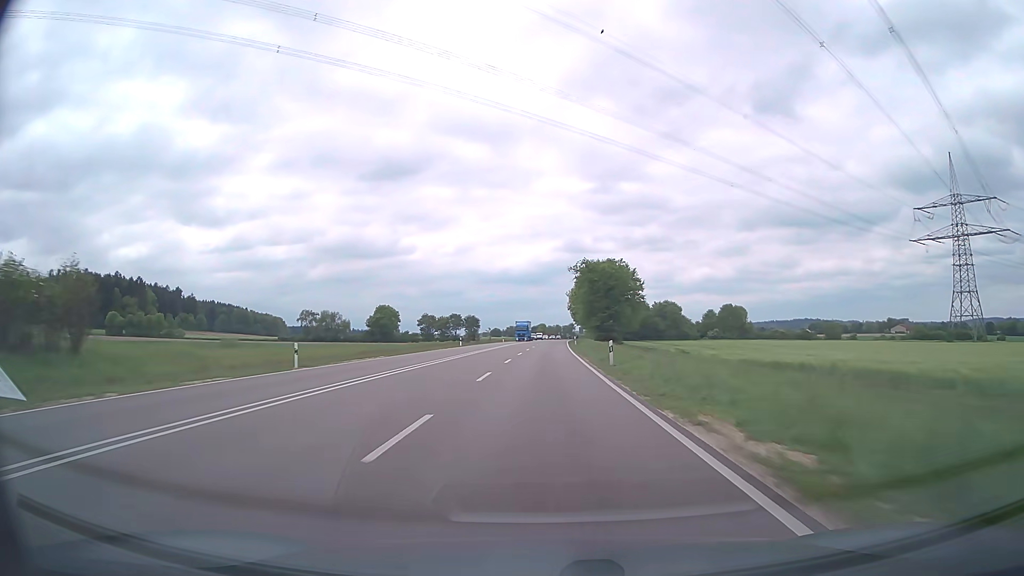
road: trunk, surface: asphalt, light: Day
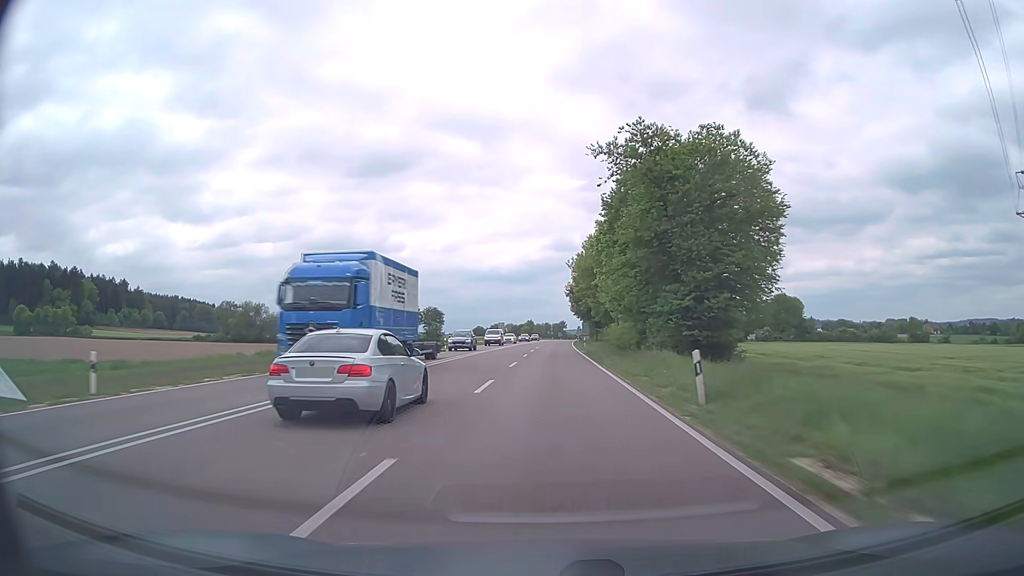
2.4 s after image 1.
(+0.4, +63.9) m; +1°
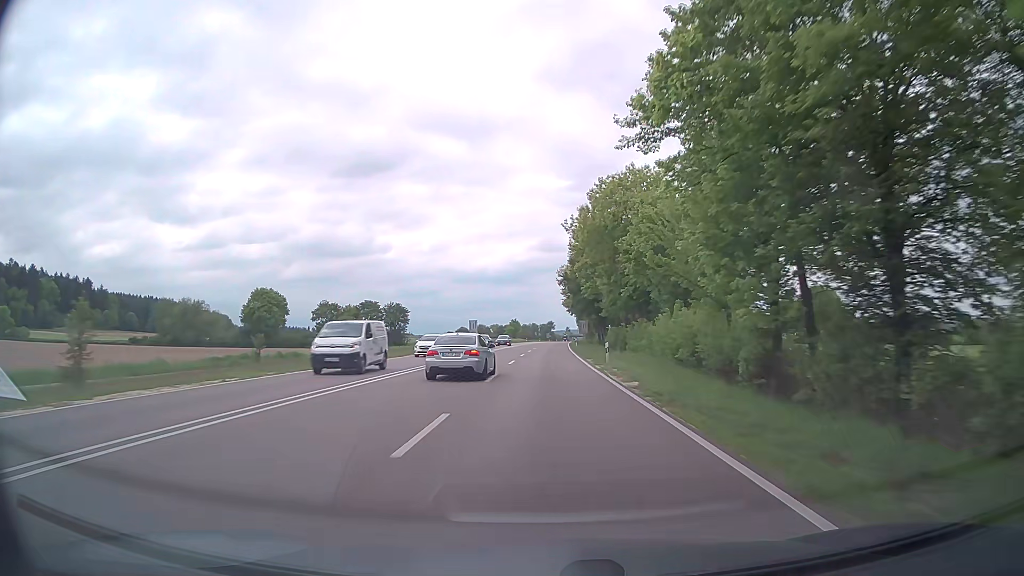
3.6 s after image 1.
(+0.3, +31.7) m; +1°
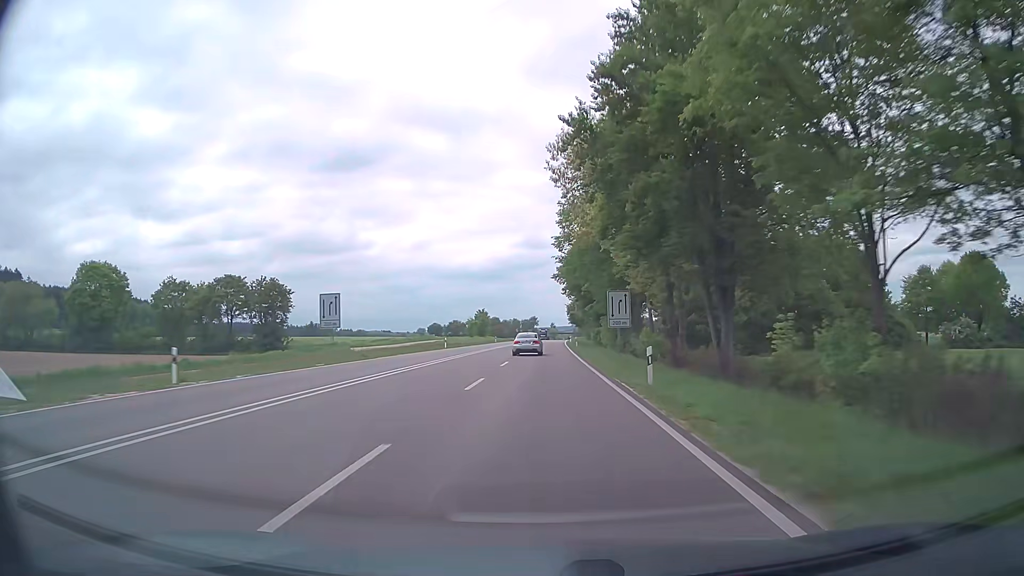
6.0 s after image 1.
(+1.0, +63.3) m; +2°
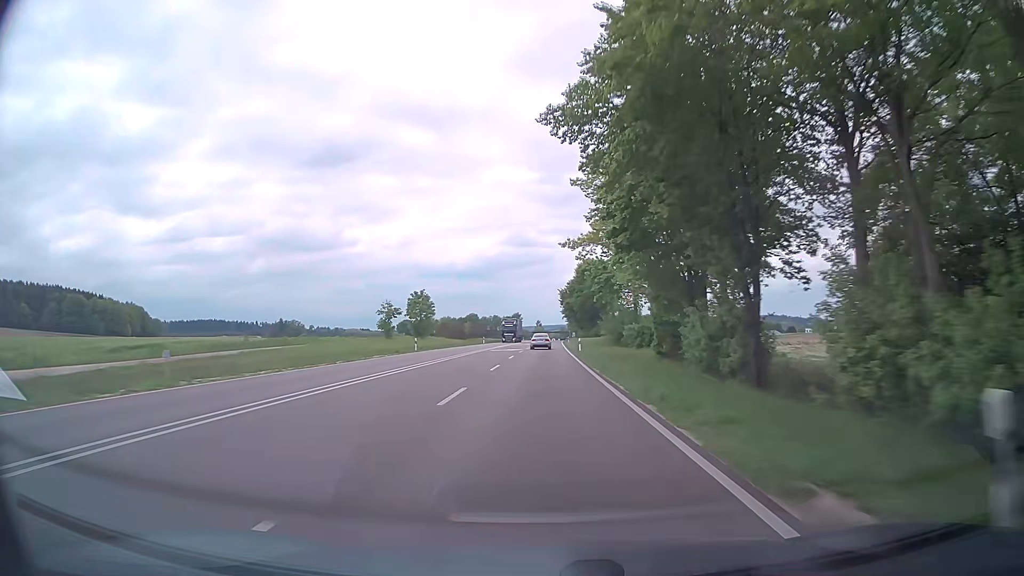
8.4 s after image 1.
(+0.7, +63.4) m; +1°
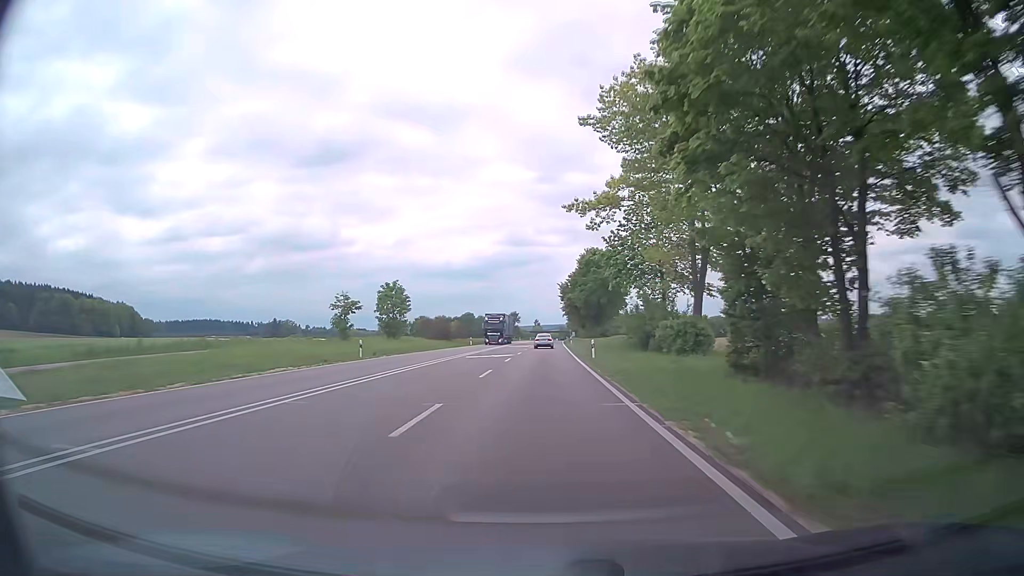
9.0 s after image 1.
(+0.1, +15.9) m; 0°
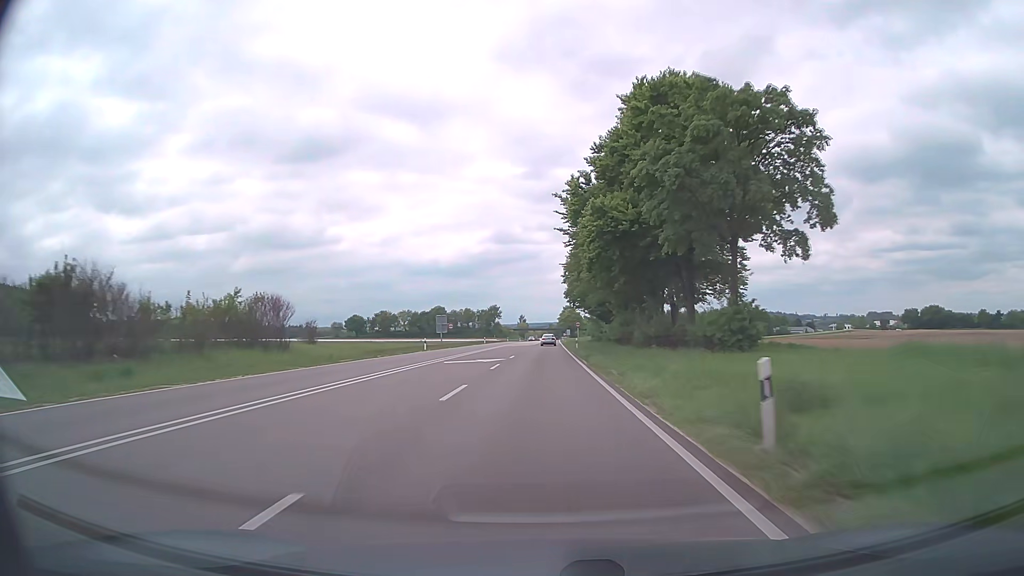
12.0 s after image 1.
(+1.0, +79.3) m; +1°
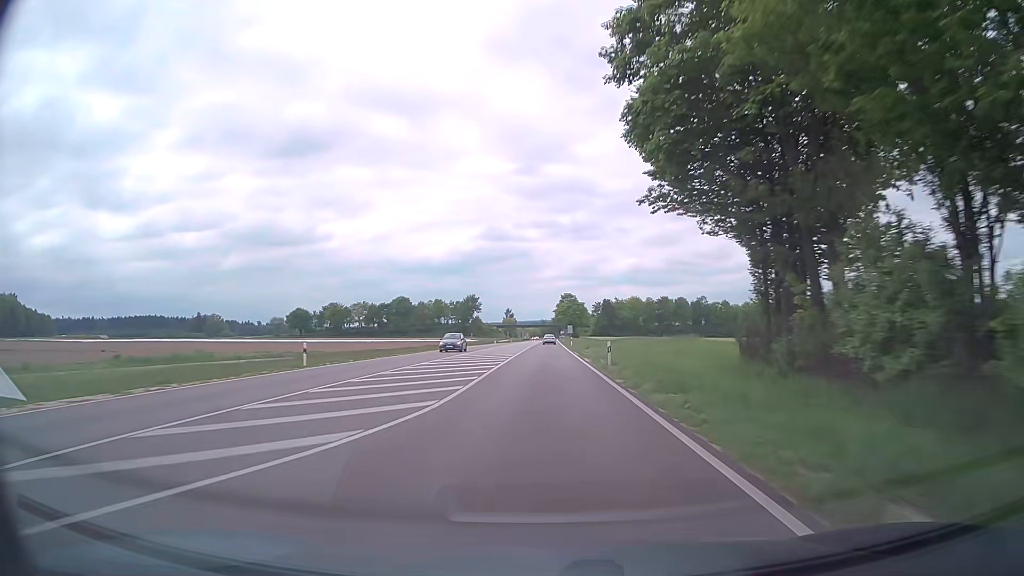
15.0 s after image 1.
(+0.4, +79.3) m; +1°
(0, +10) (0, +20) (0, +30) (0, +40) (0, +50) (0, +60) (0, +70) (0, +80) (+1, +90) (+1, +100) m
